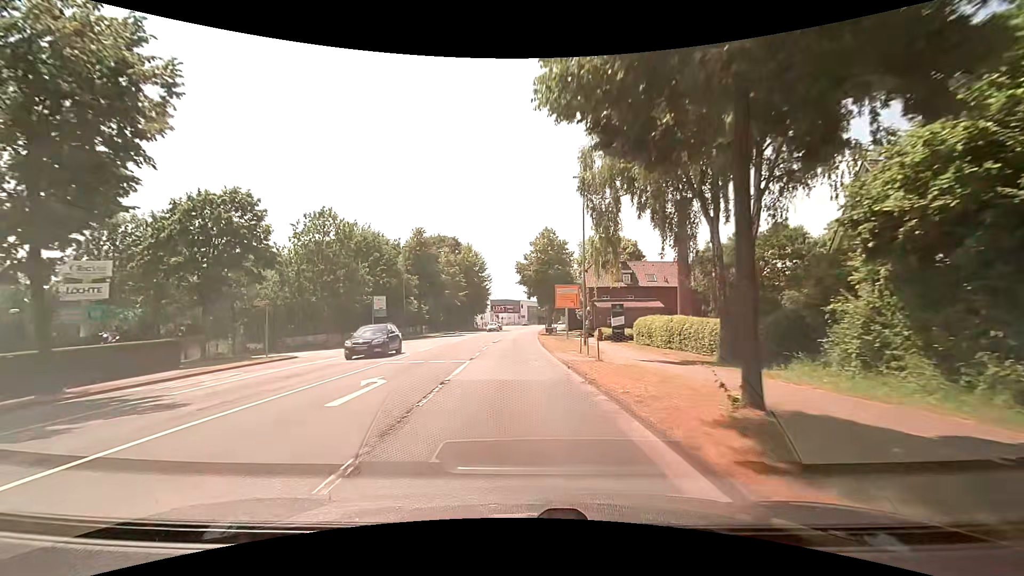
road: secondary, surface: asphalt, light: Day
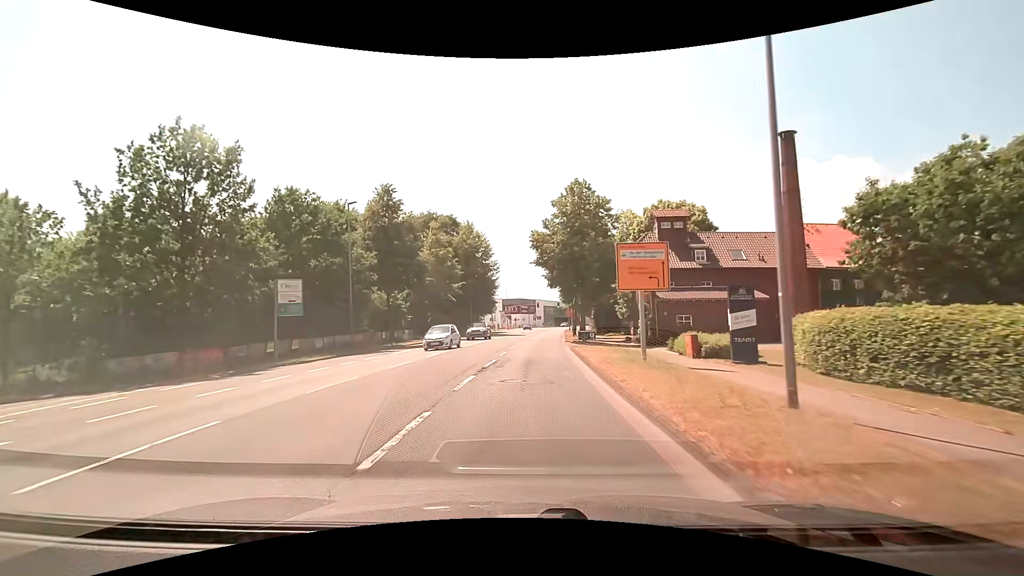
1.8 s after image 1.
(-0.1, +21.3) m; 0°
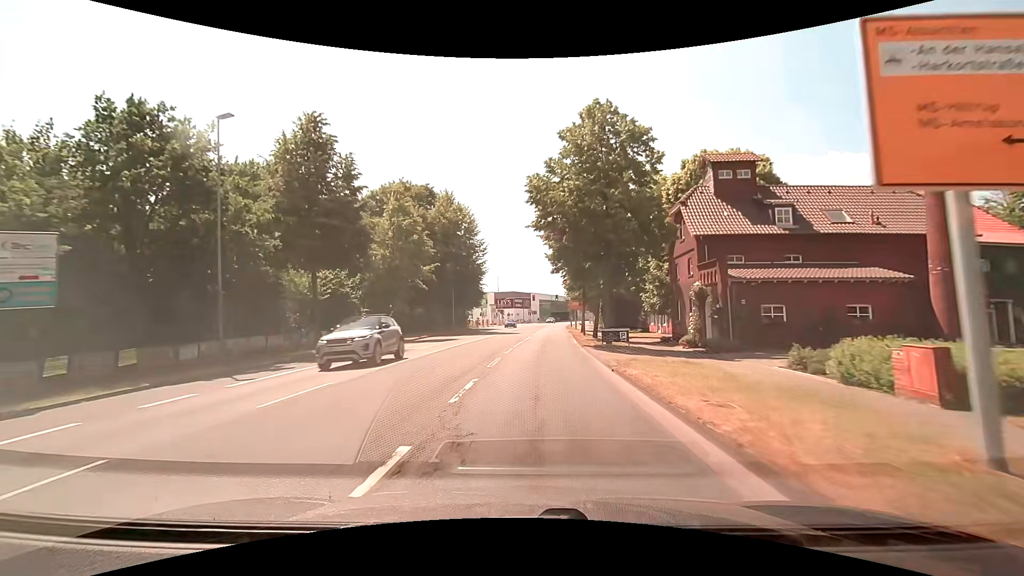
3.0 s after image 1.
(-0.1, +14.1) m; 0°
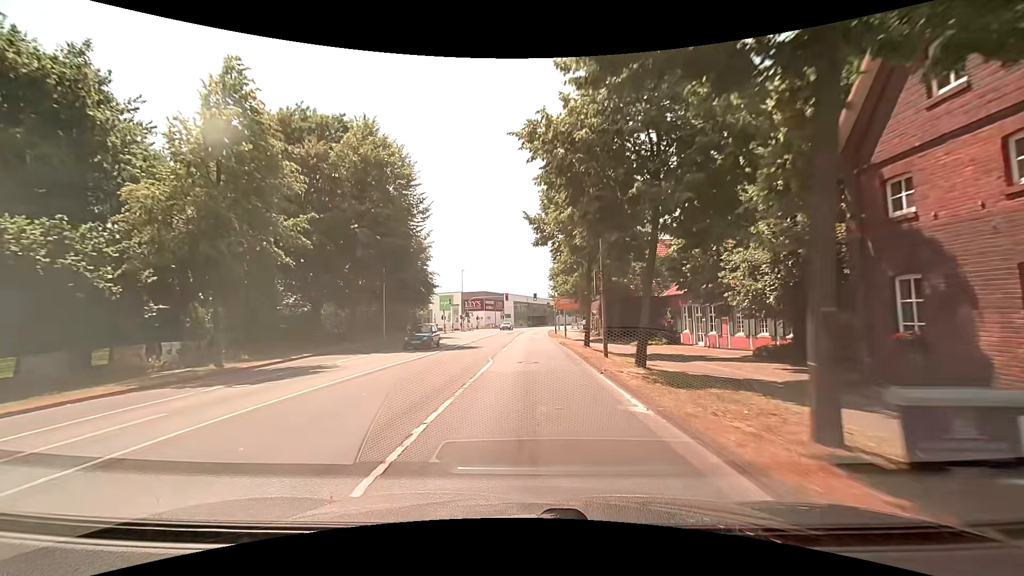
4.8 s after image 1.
(+0.5, +21.0) m; +3°
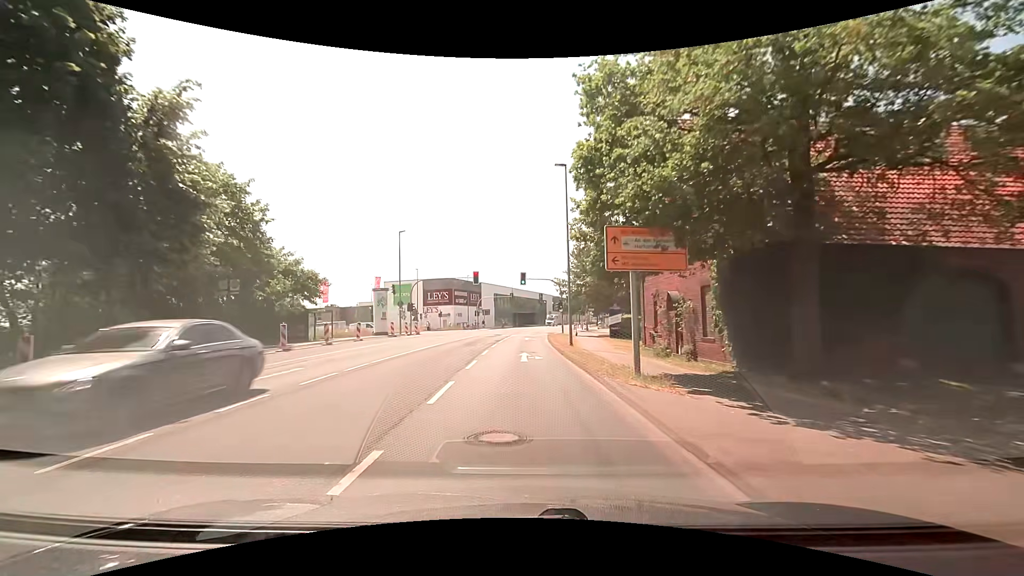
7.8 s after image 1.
(+0.5, +34.8) m; +2°
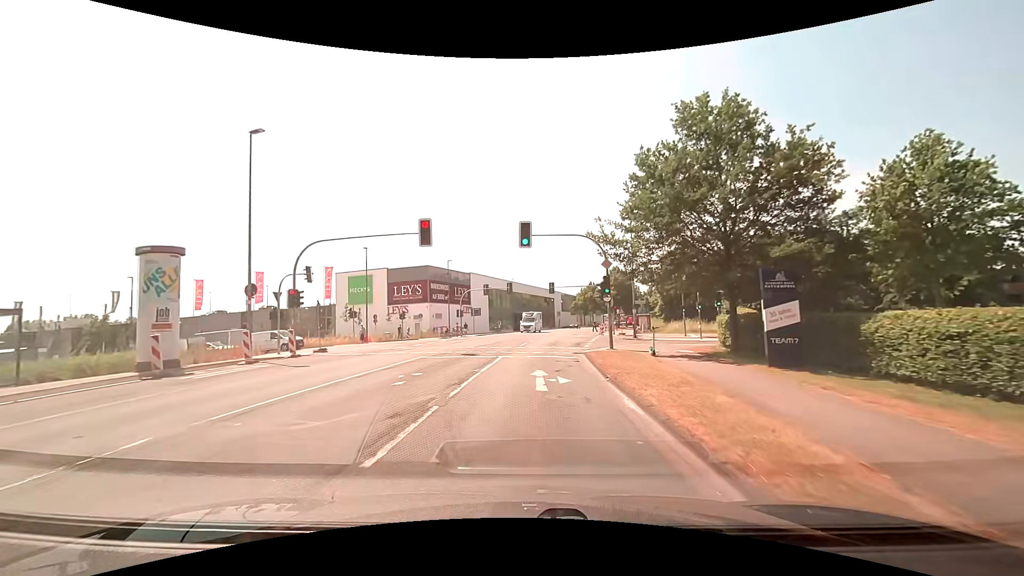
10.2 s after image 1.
(-0.3, +27.5) m; -1°
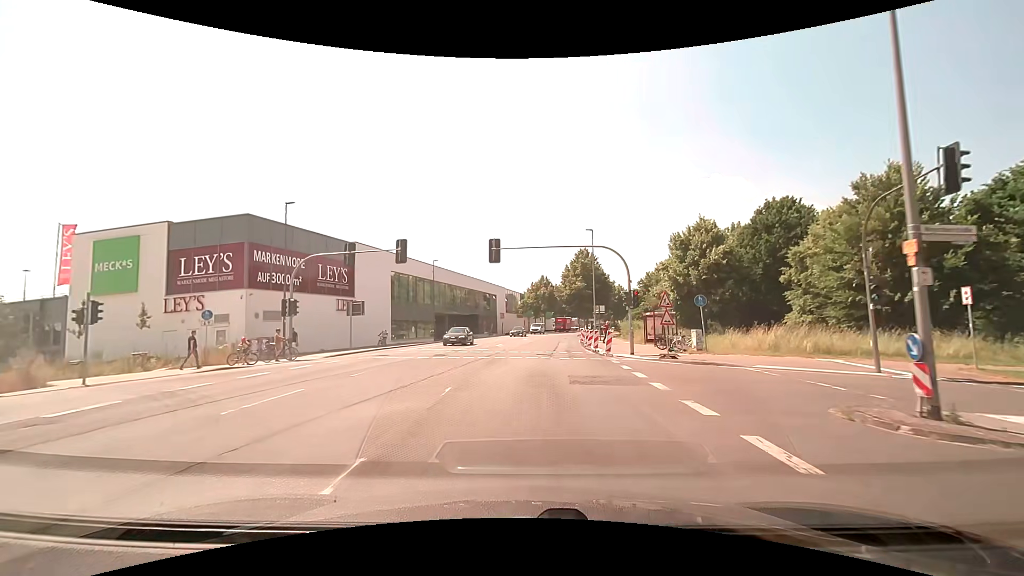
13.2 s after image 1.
(+1.8, +33.3) m; +7°
